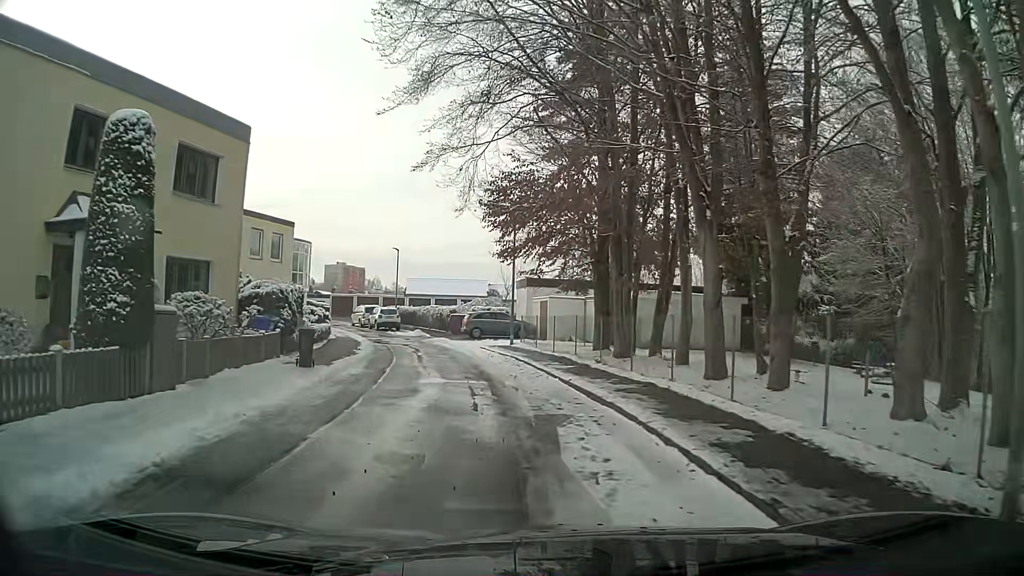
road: residential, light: Day
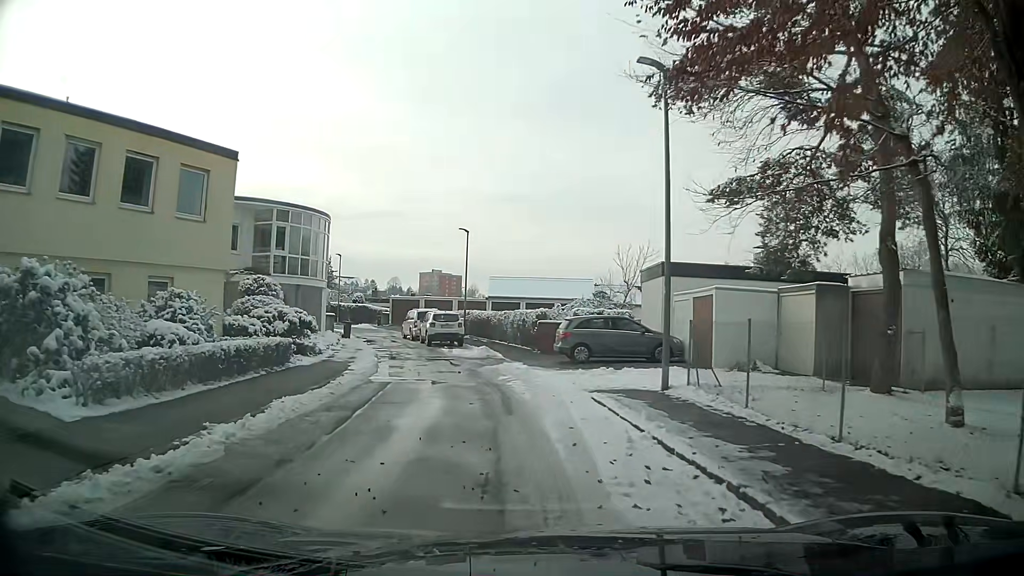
(-1.3, +16.9) m; -8°
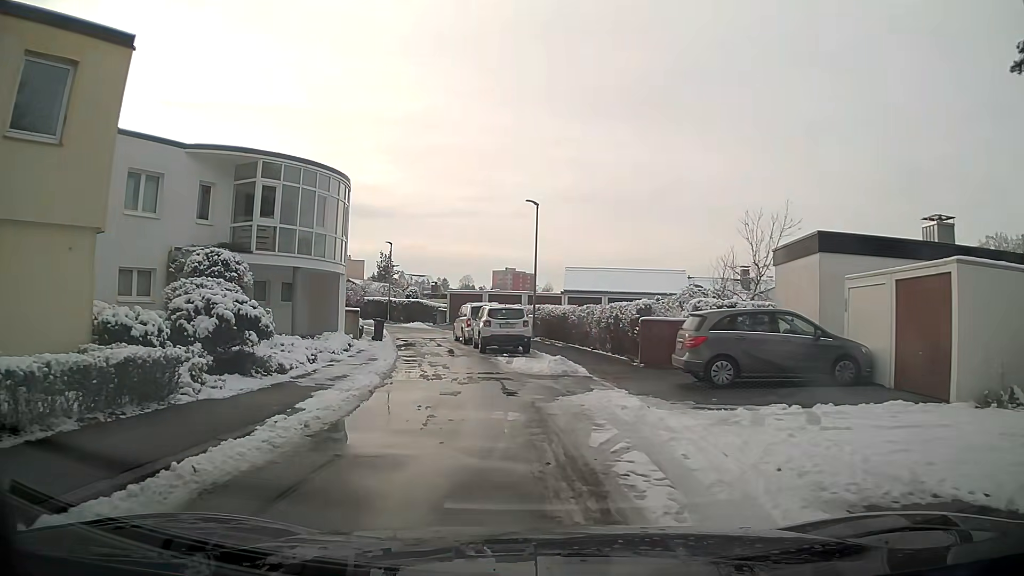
(-0.4, +9.0) m; -7°
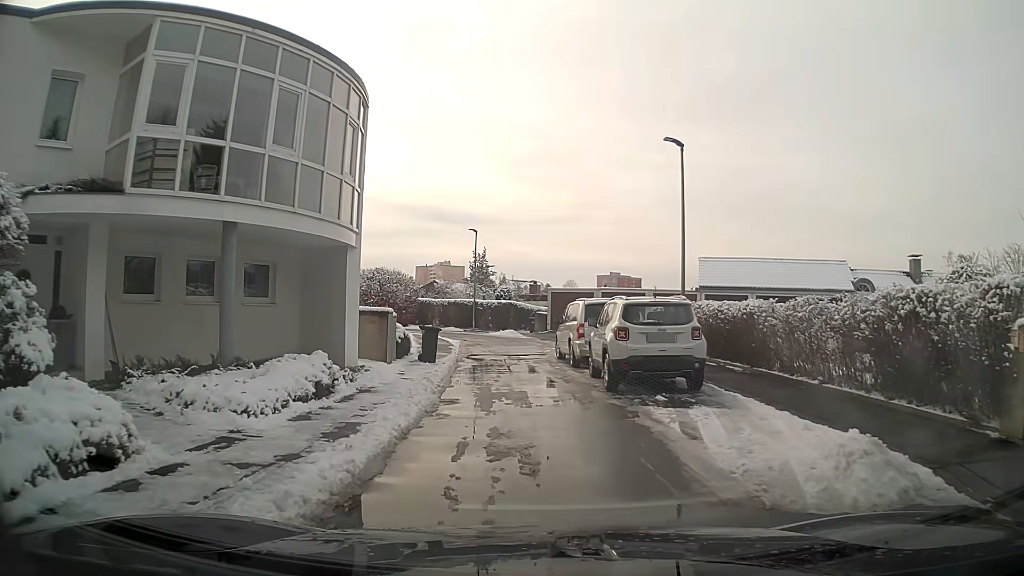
(-1.1, +11.6) m; -9°
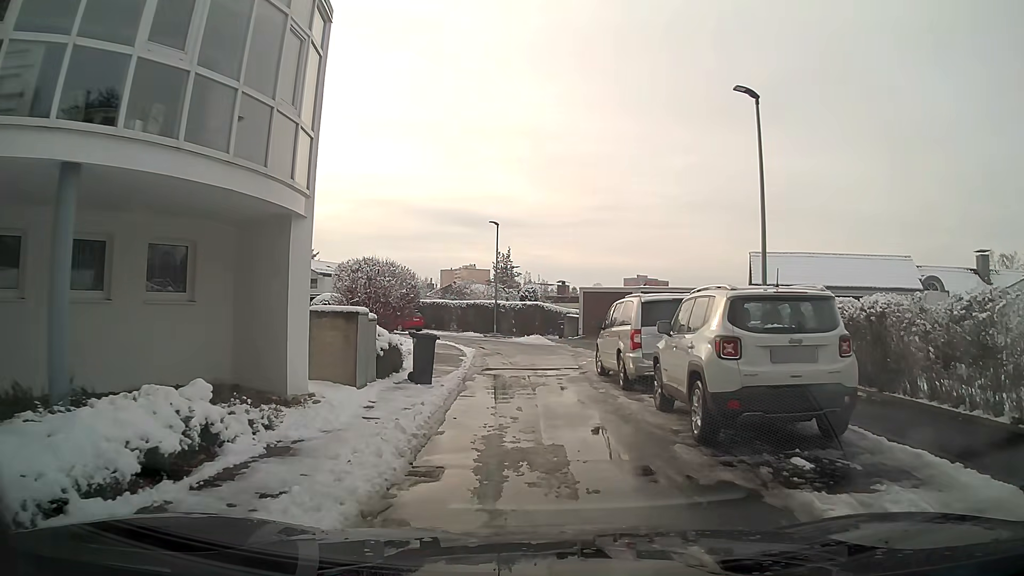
(-0.1, +4.9) m; -2°
(0, +10) (0, +20) (-1, +30) (-7, +38) (-14, +45) (-23, +49) (-33, +50) (-43, +50) (-53, +53) (-59, +60) m
